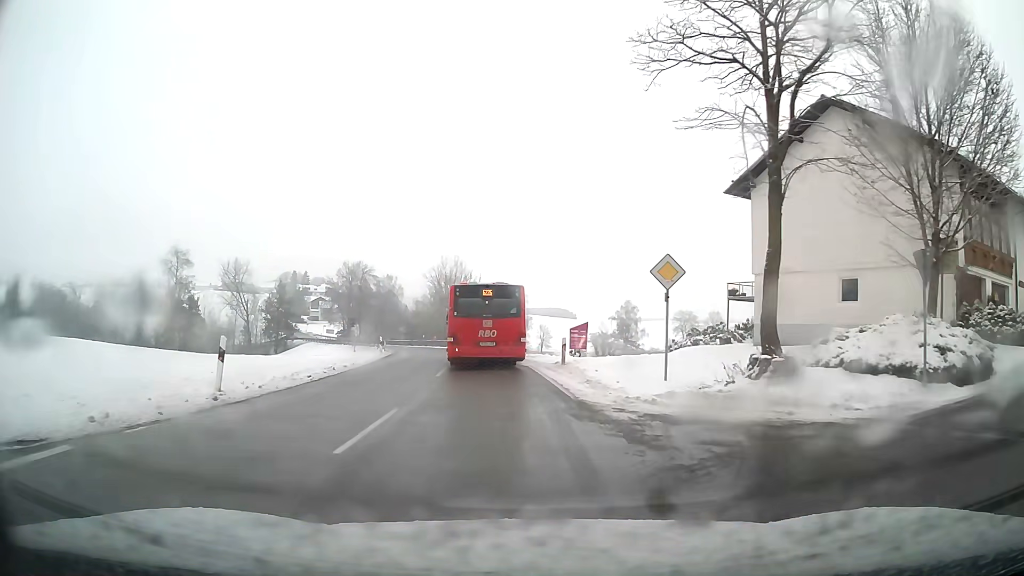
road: tertiary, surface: asphalt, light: Day
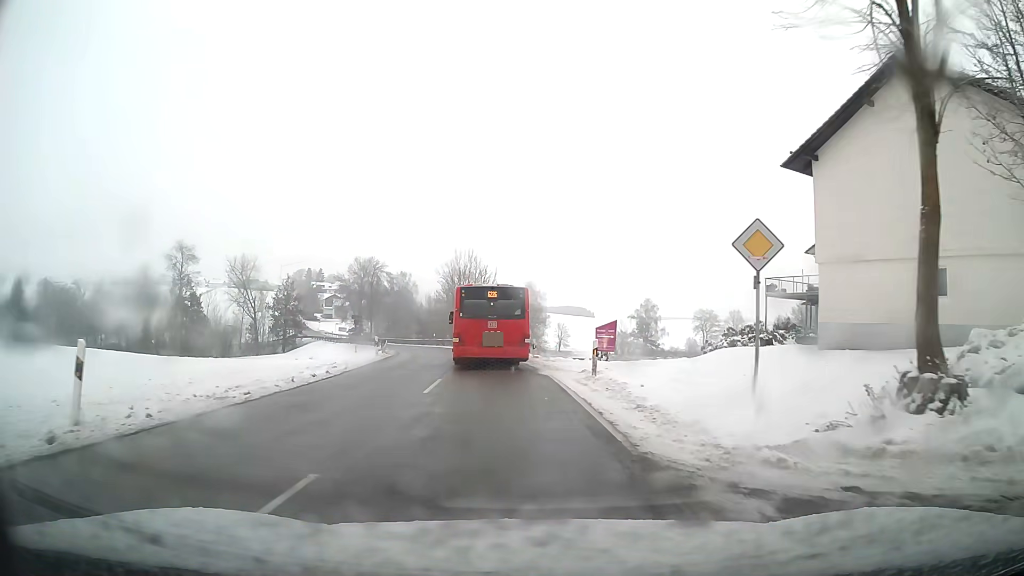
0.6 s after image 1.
(-0.1, +5.2) m; -1°
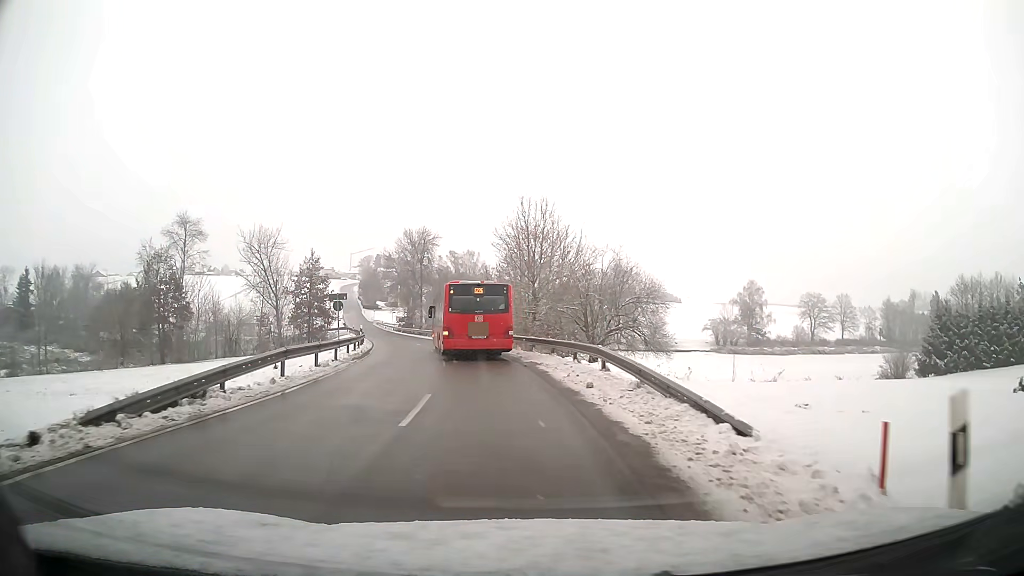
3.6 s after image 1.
(-1.7, +29.4) m; -7°
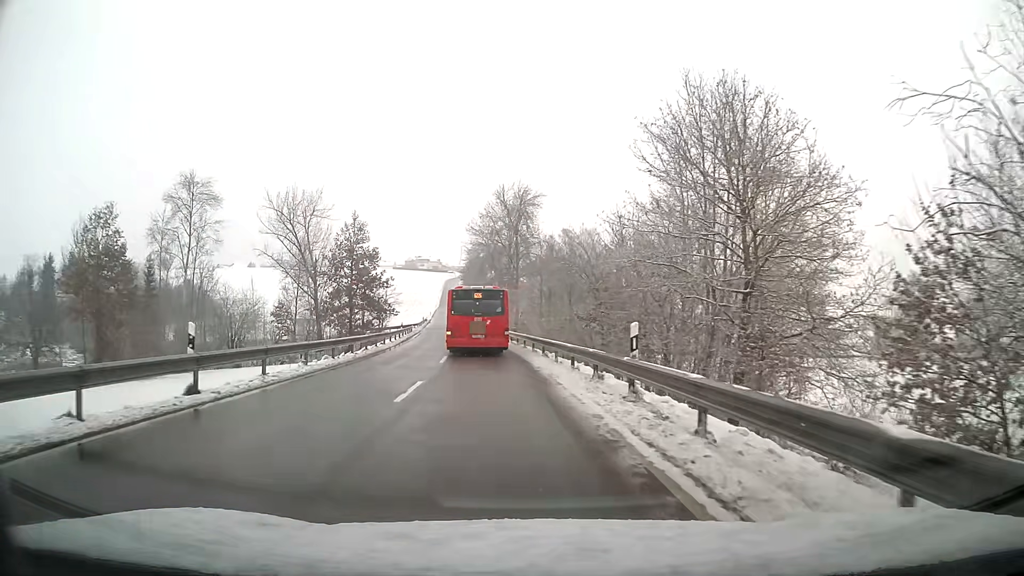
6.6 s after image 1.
(-2.9, +33.2) m; -10°
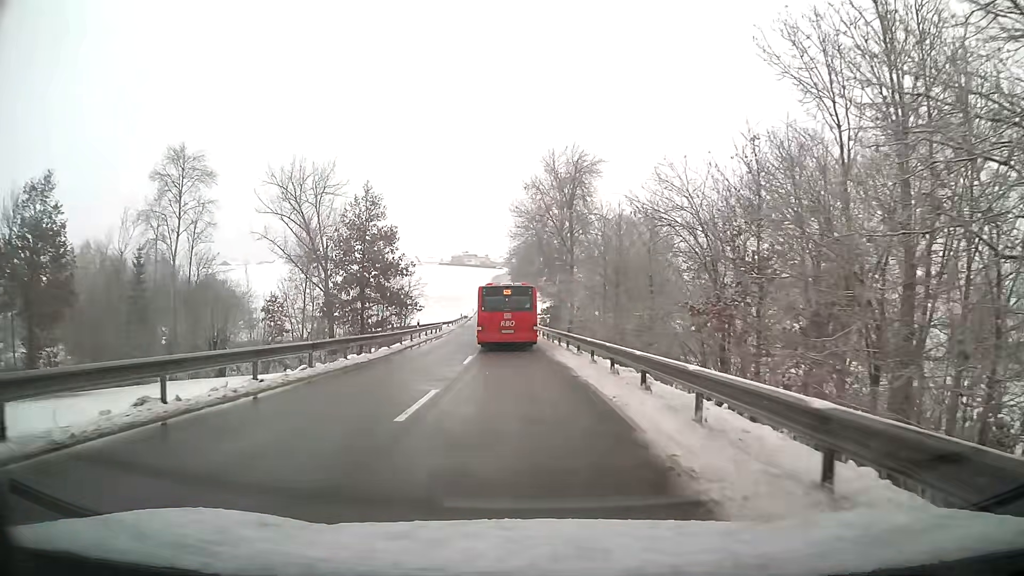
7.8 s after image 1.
(-0.5, +14.6) m; -4°
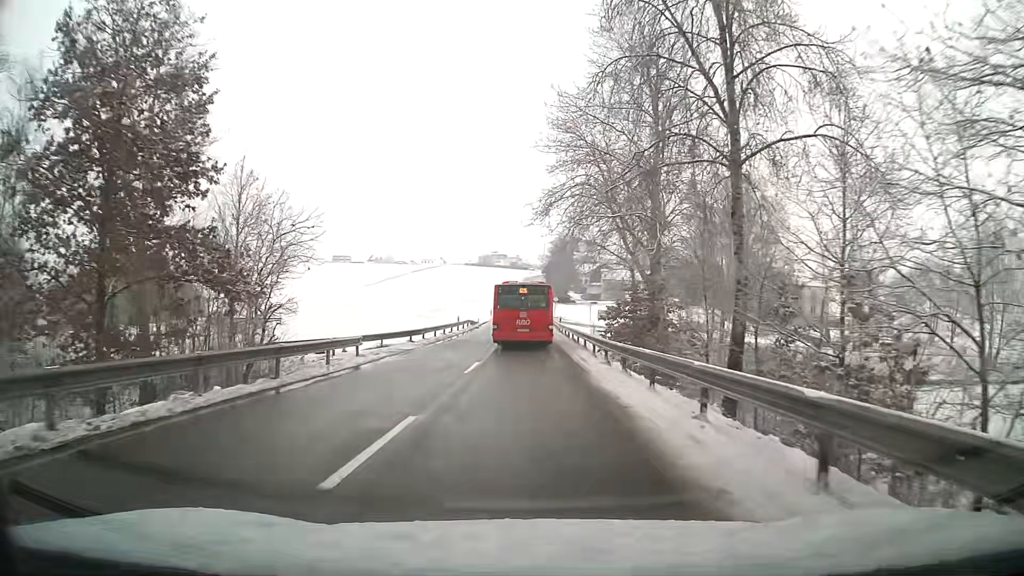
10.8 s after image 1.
(-1.3, +39.9) m; -3°
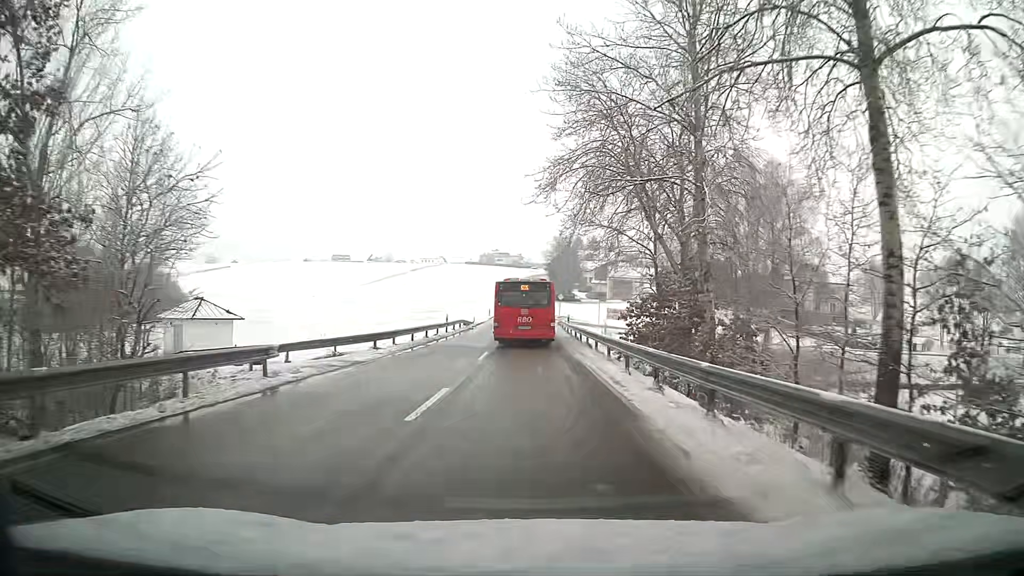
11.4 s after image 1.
(0.0, +8.3) m; 0°
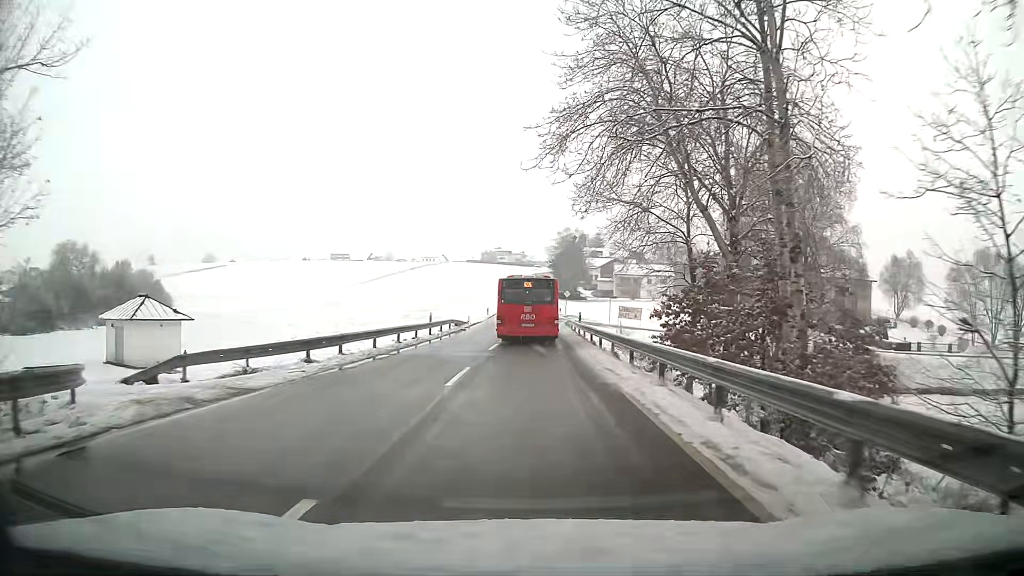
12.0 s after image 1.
(0.0, +8.2) m; 0°
(0, +10) (0, +20) (0, +30) (0, +40) (0, +50) (0, +60) (0, +70) (+1, +80) (+1, +90) (+1, +100) m
